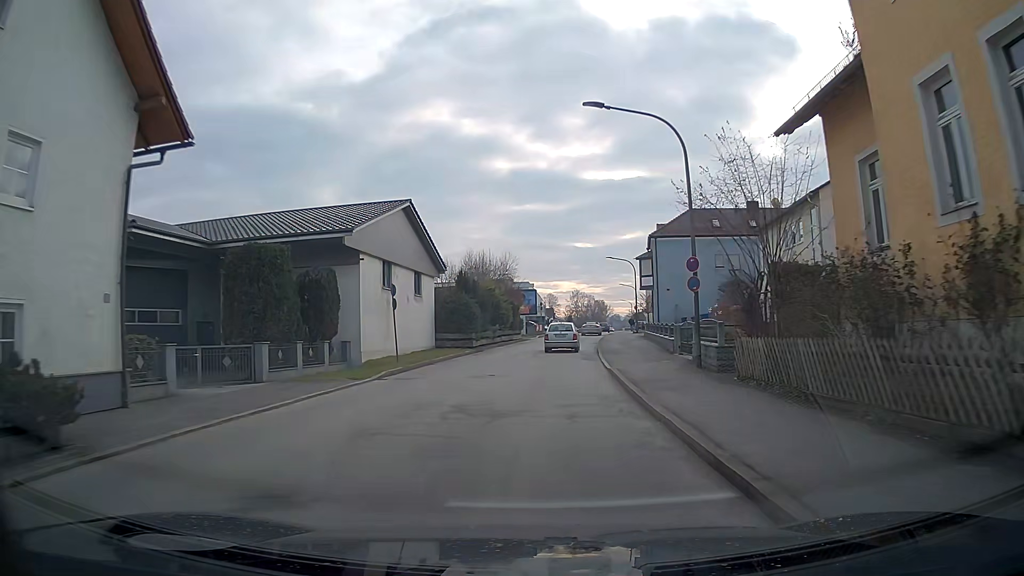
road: unclassified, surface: asphalt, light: Day
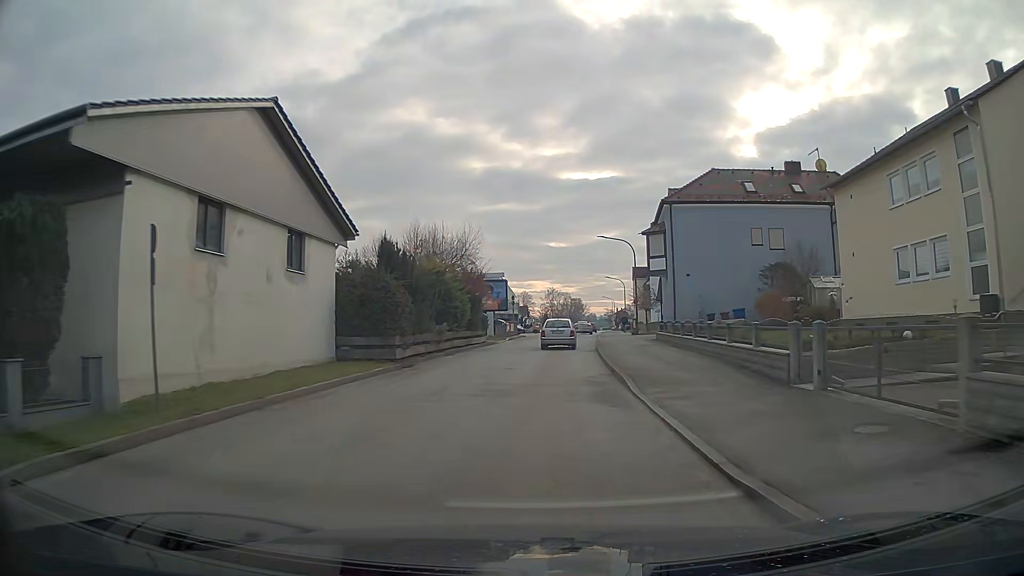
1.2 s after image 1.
(+0.3, +14.9) m; +2°
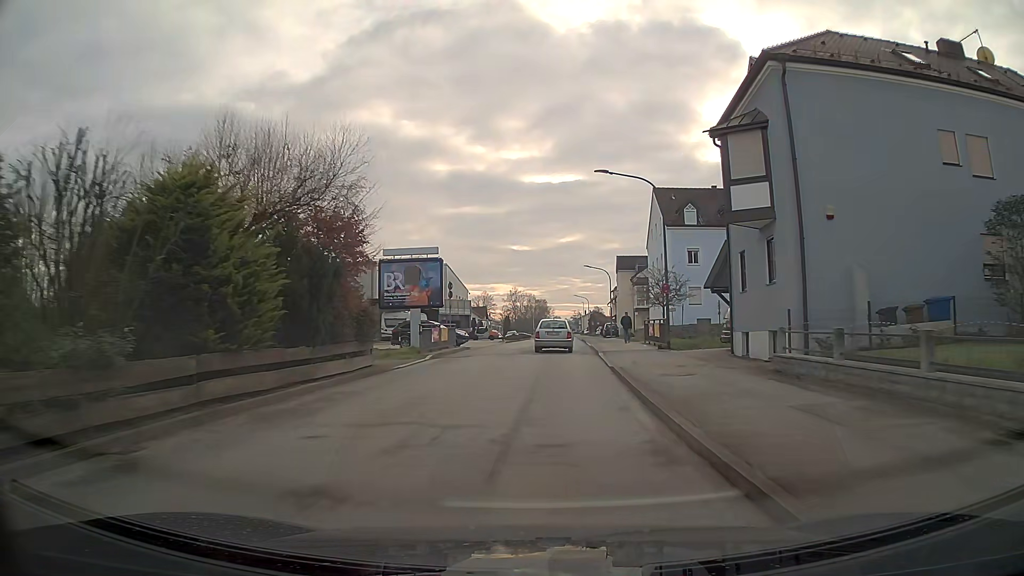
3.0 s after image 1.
(+0.5, +22.6) m; +3°
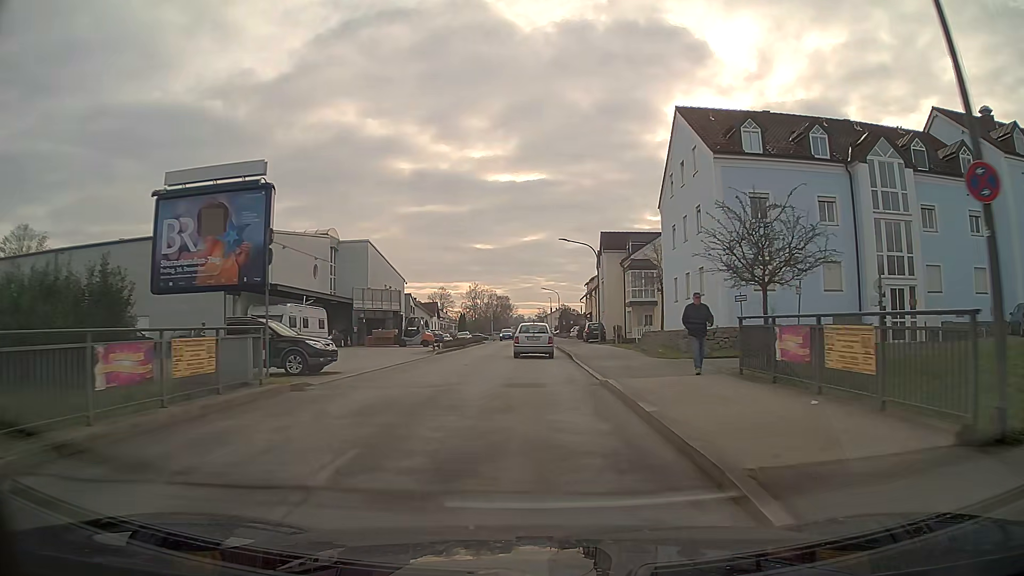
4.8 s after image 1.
(+0.6, +21.8) m; +3°
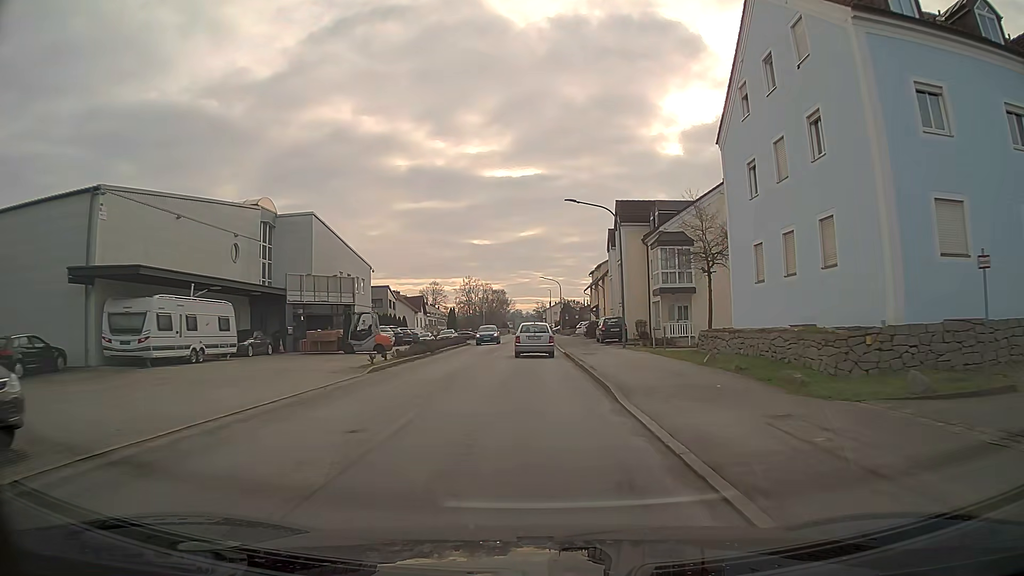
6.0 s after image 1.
(0.0, +13.8) m; 0°
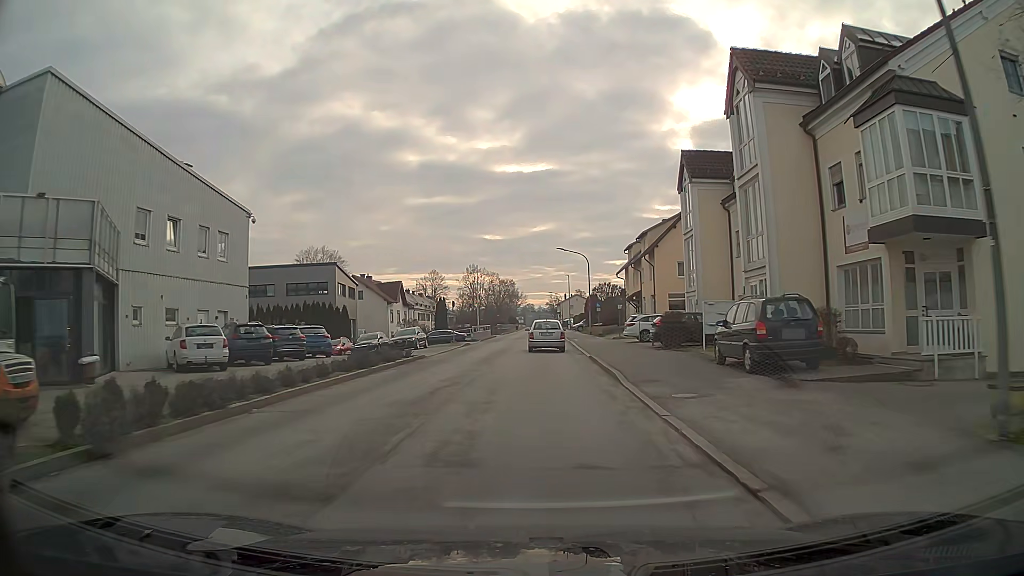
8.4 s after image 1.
(-0.2, +27.8) m; -1°
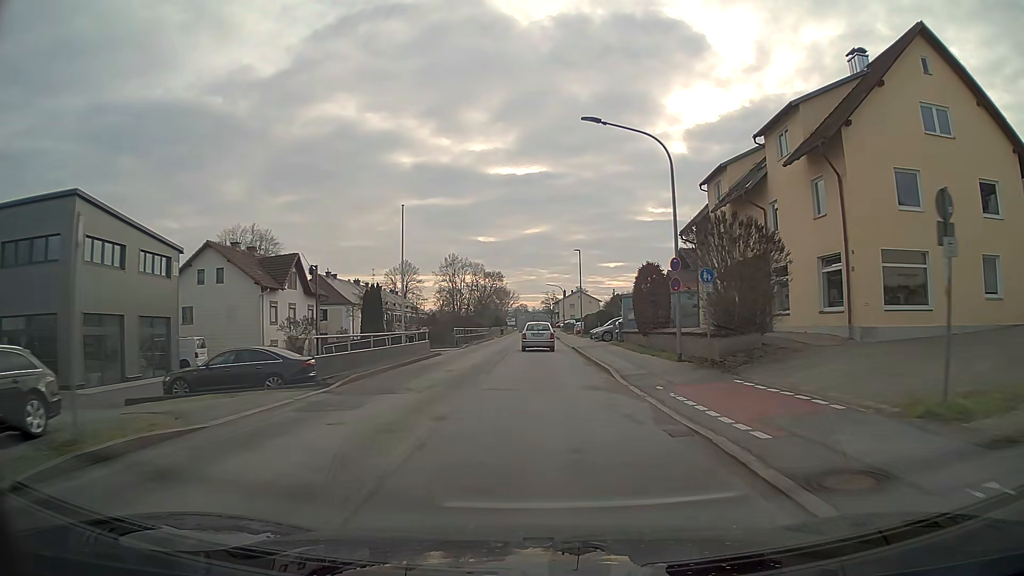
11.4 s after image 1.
(+0.1, +36.7) m; +1°
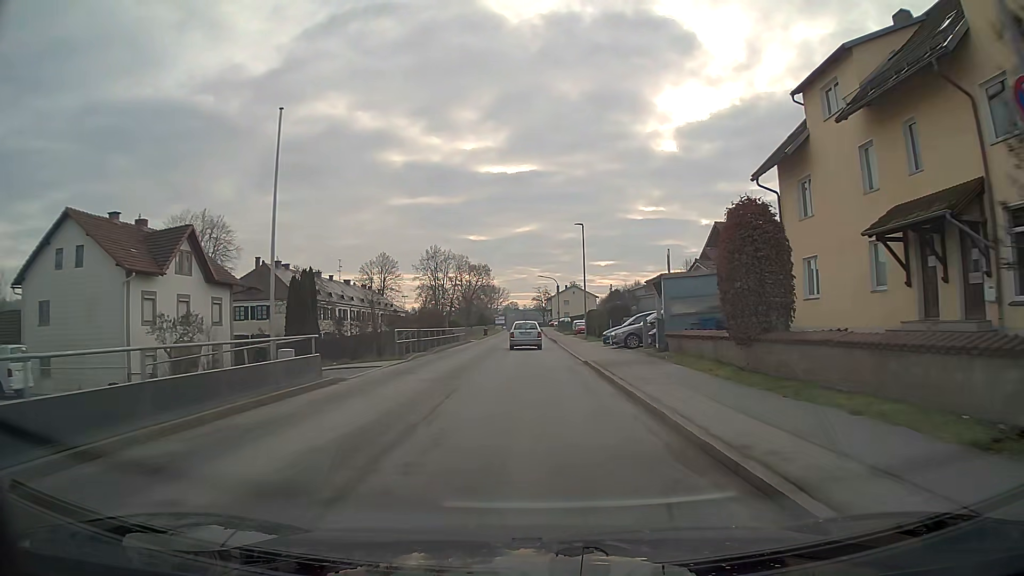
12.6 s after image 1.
(0.0, +15.6) m; 0°
